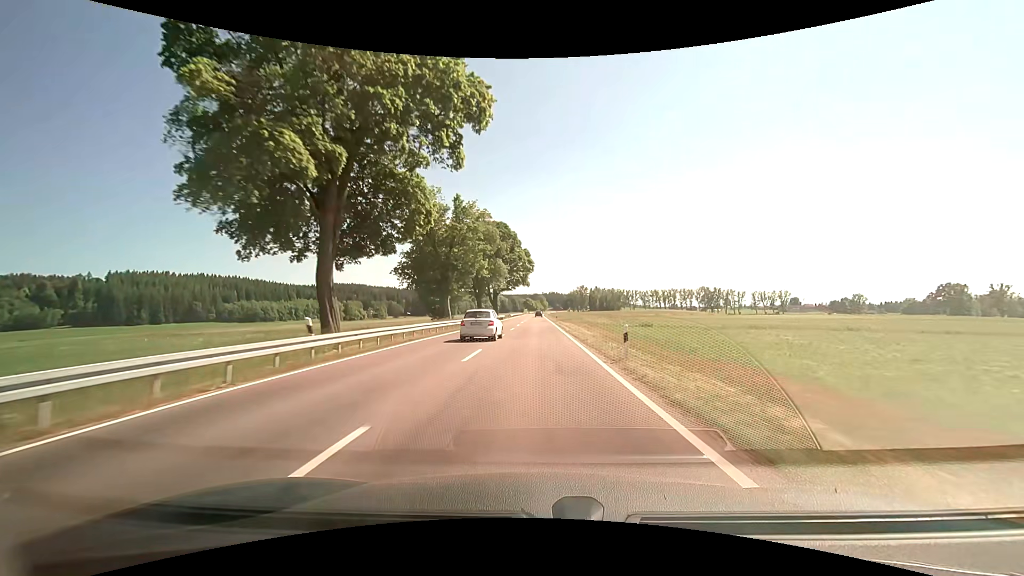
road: primary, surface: asphalt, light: Day
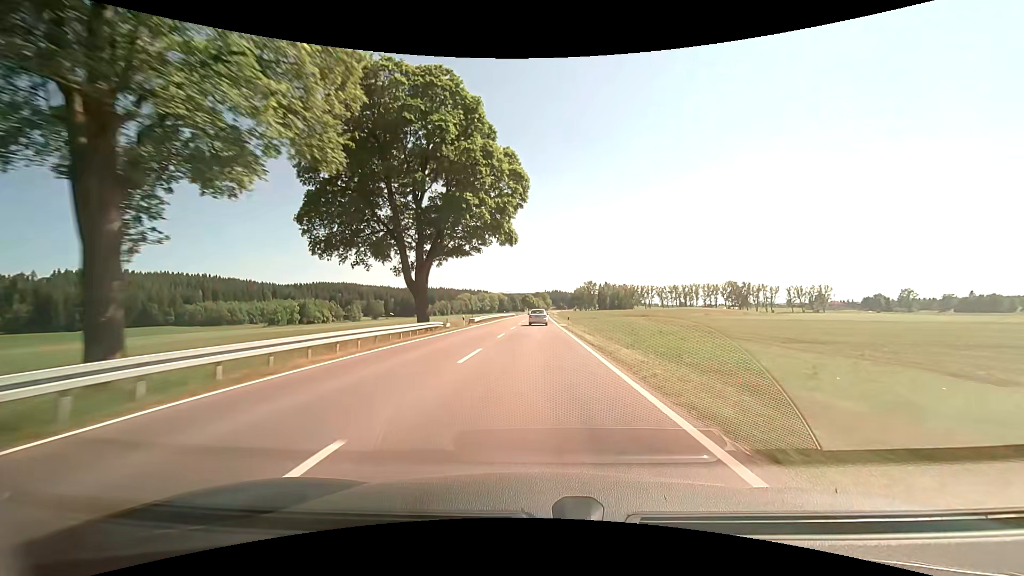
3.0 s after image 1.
(+1.1, +73.1) m; +1°
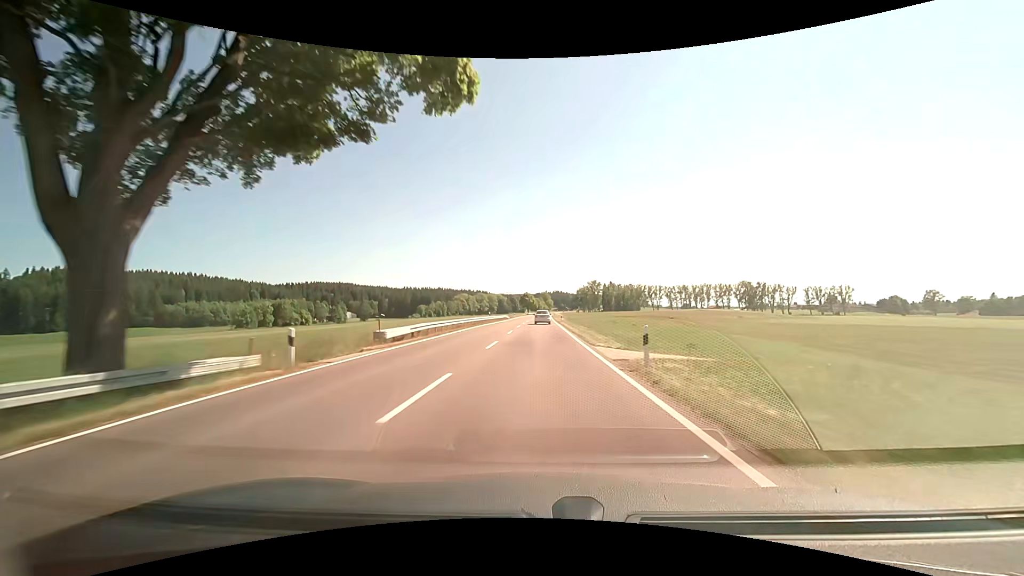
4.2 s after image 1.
(-0.1, +30.6) m; -1°
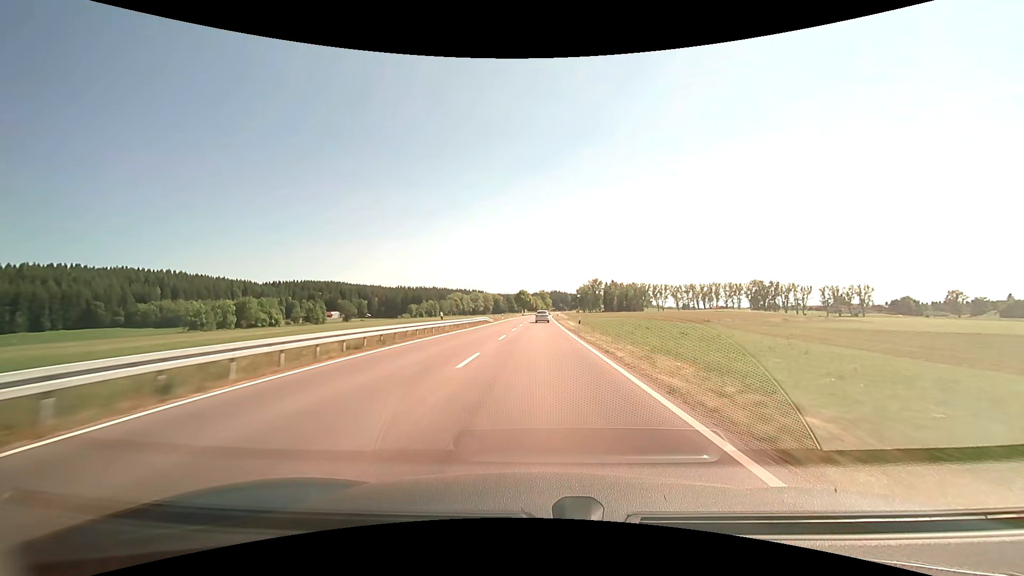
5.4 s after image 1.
(-0.4, +30.9) m; -1°
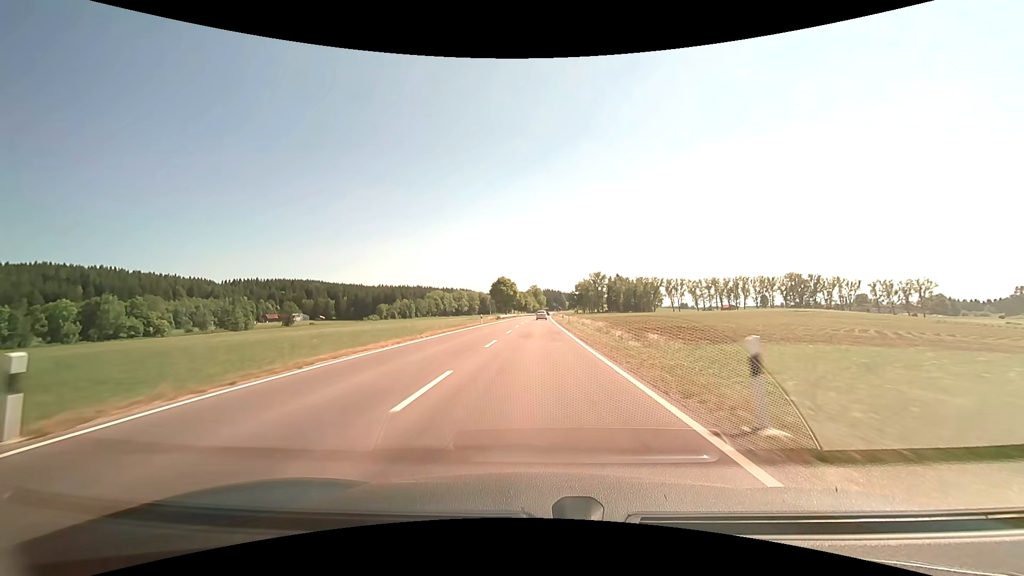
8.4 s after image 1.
(+1.3, +77.1) m; +1°
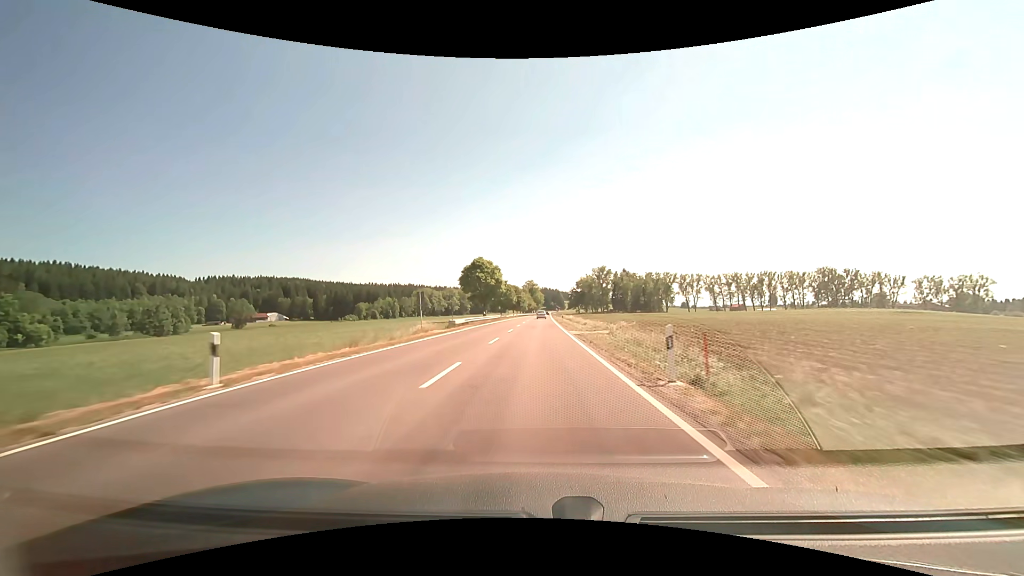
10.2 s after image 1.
(+0.9, +45.9) m; +2°
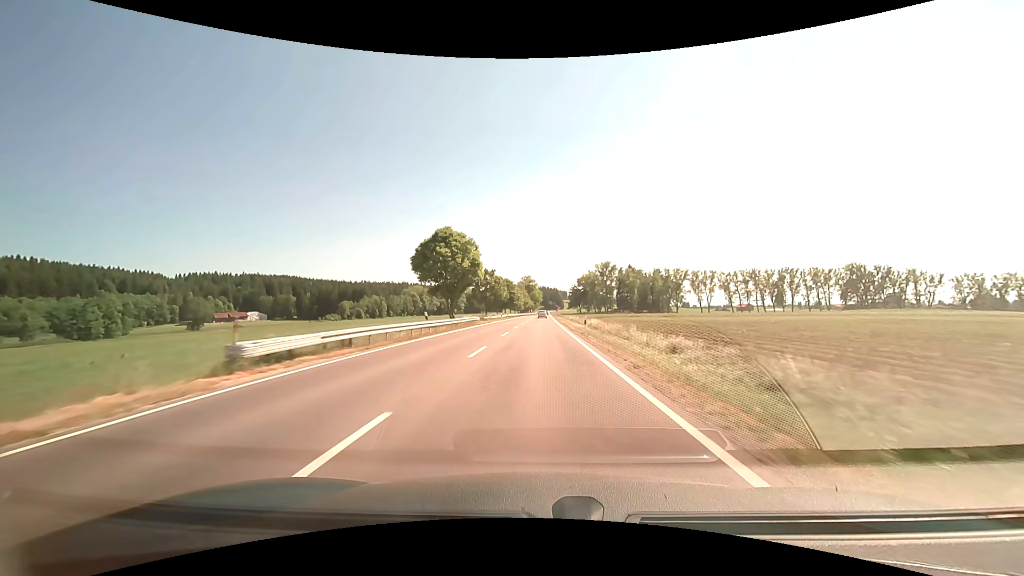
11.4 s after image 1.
(-0.1, +30.5) m; 0°
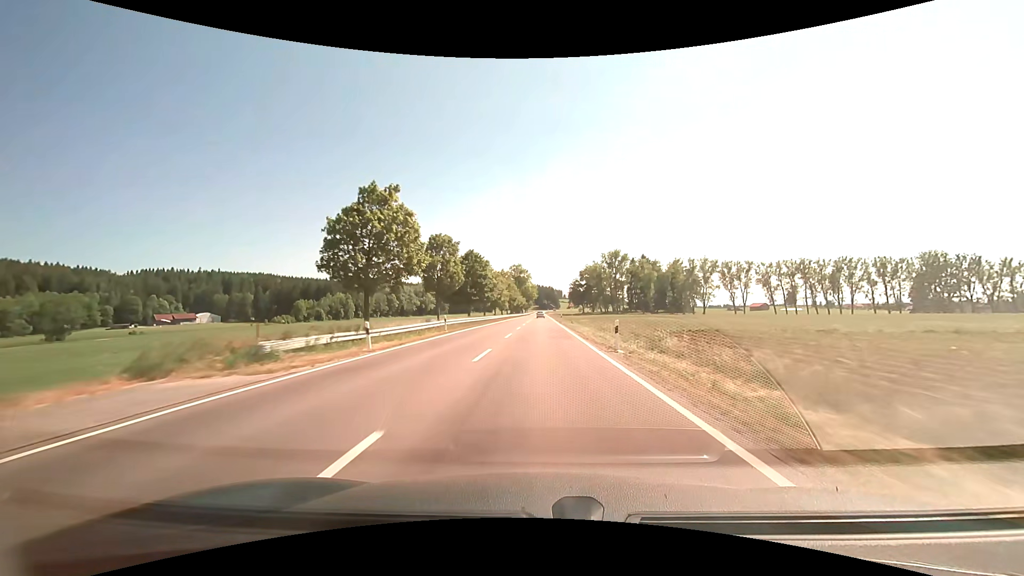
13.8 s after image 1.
(+0.5, +61.0) m; +1°
(0, +10) (0, +20) (0, +30) (0, +40) (0, +50) (0, +60) (0, +70) (0, +80) (0, +90) (0, +100) m
